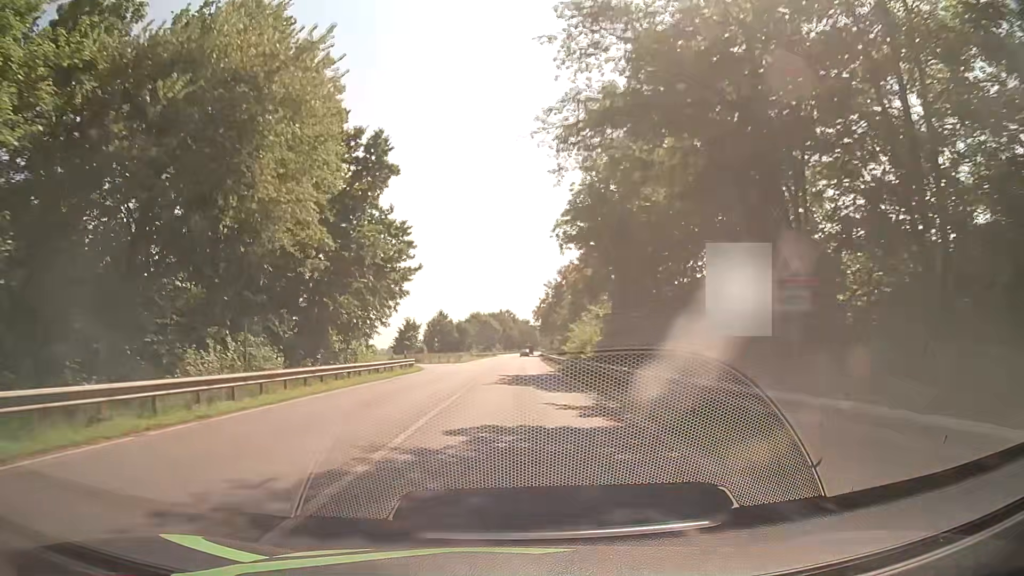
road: primary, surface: asphalt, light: Day
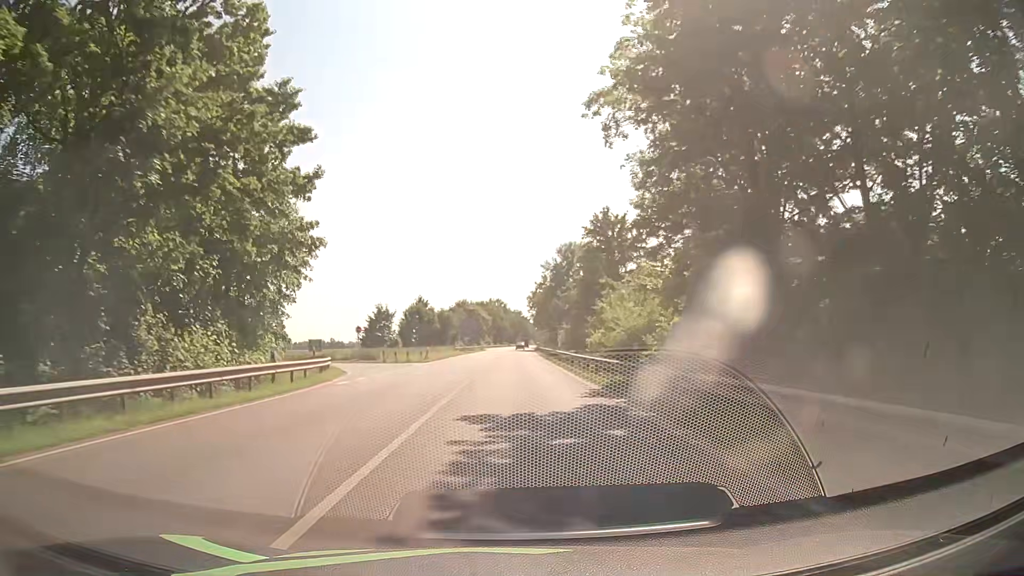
(+0.1, +23.3) m; +1°
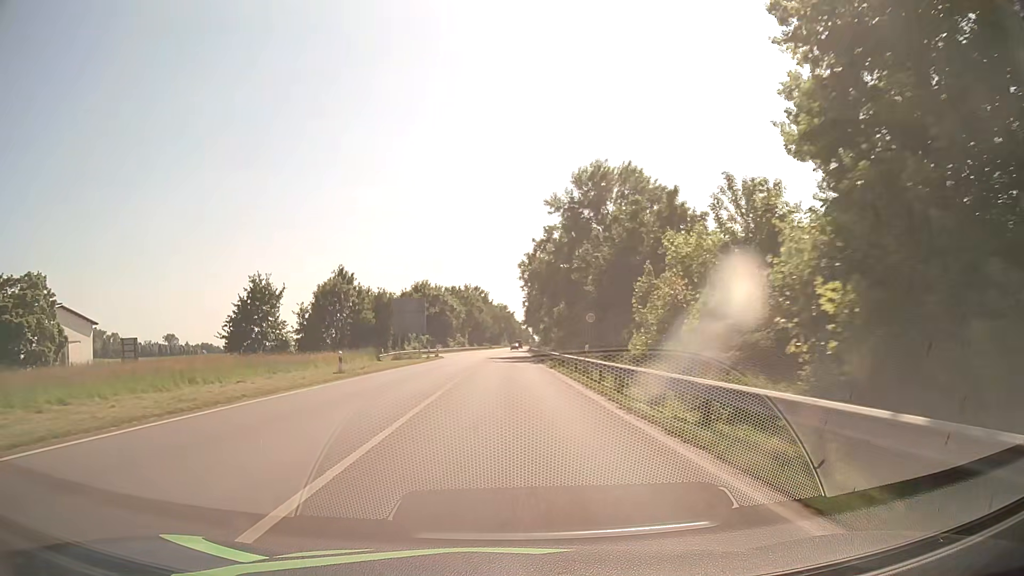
(+0.7, +56.5) m; +1°
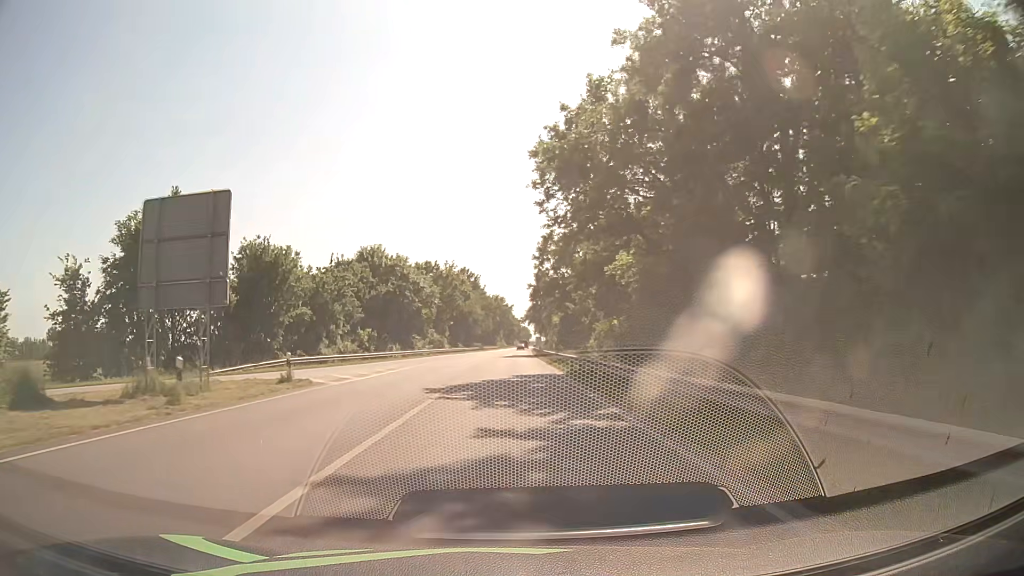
(+0.2, +44.5) m; 0°
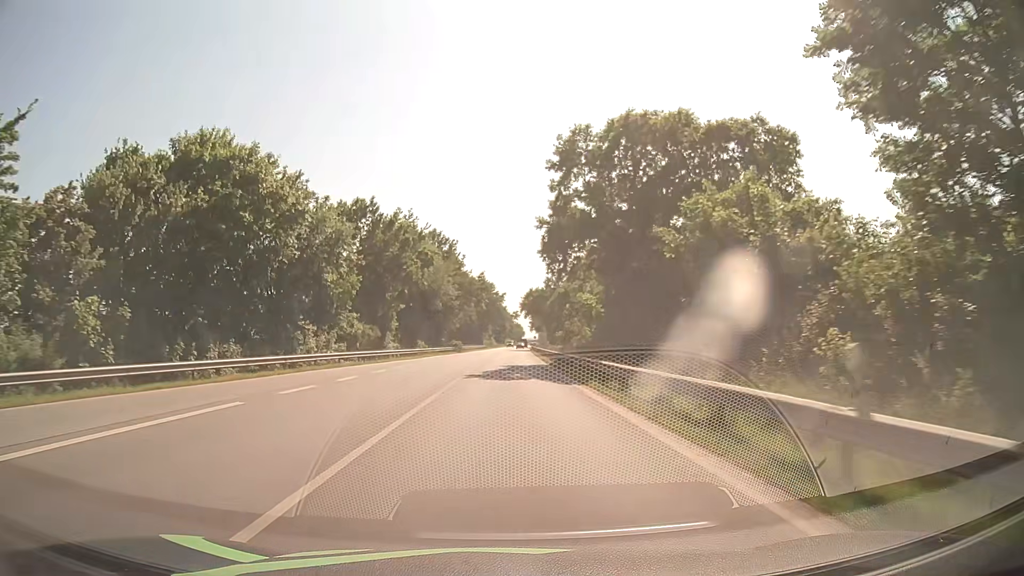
(+0.4, +44.5) m; +1°
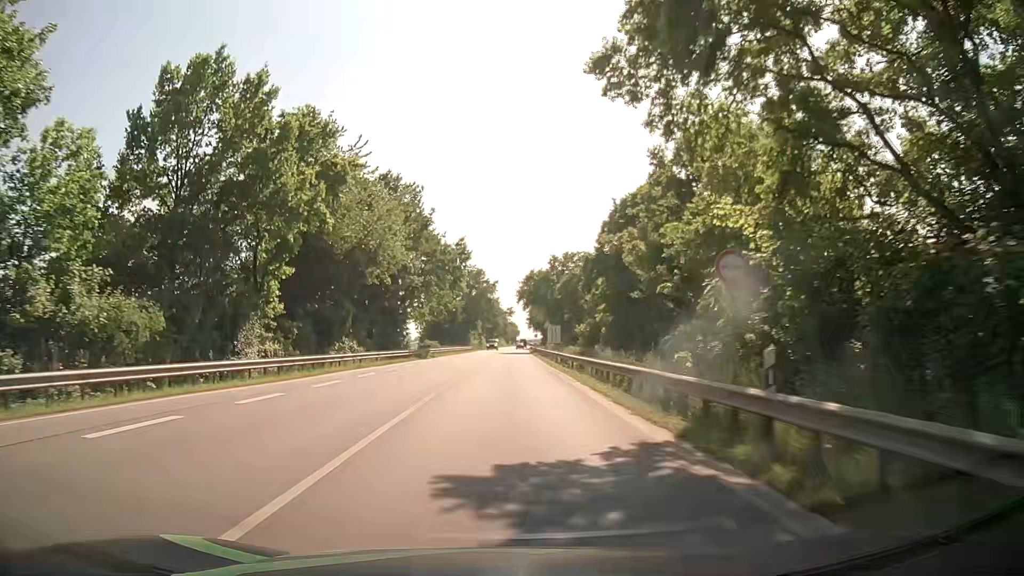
(+0.3, +32.8) m; 0°
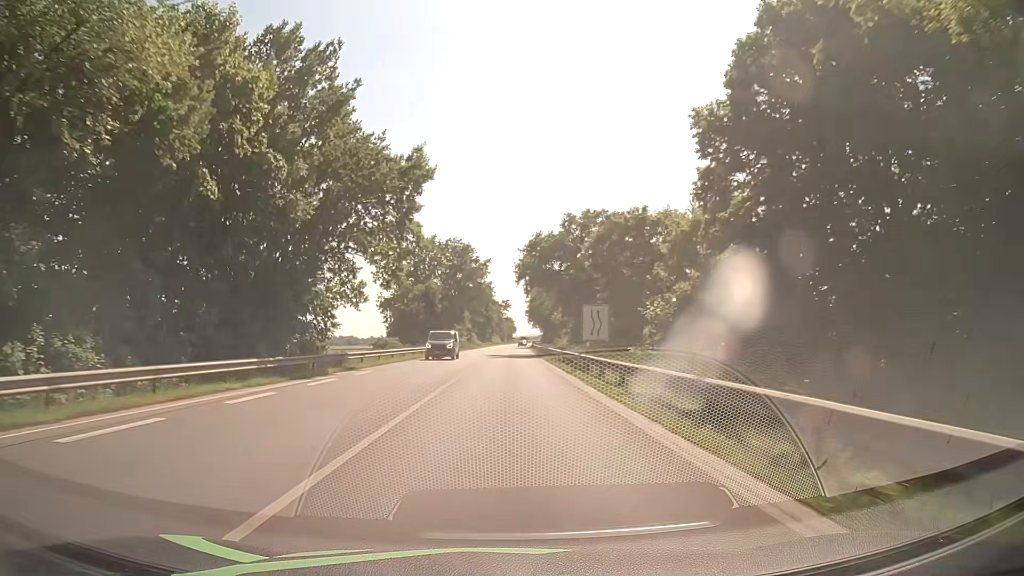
(+0.3, +30.6) m; +1°
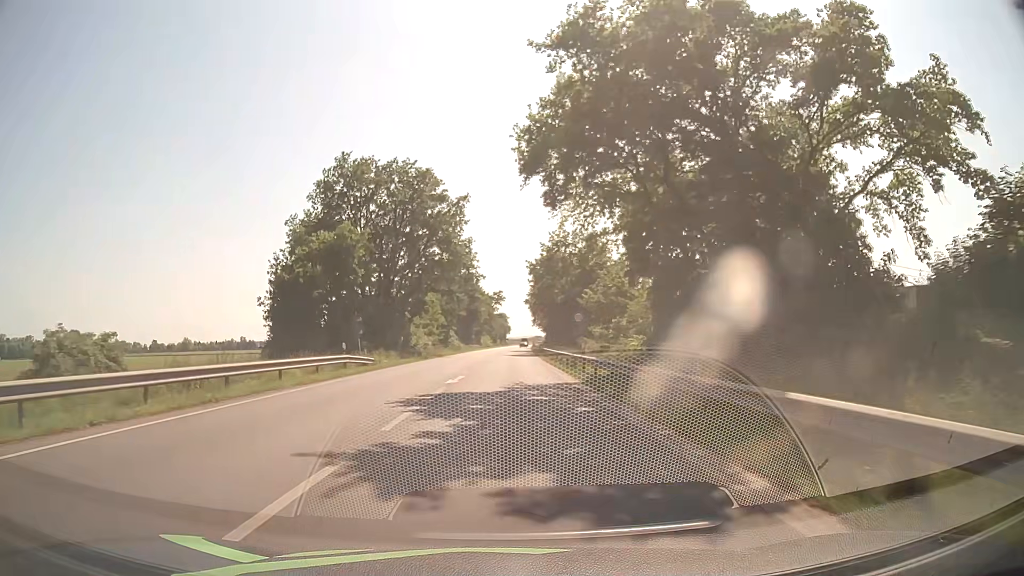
(+0.2, +45.7) m; +1°
(0, +10) (0, +20) (0, +30) (0, +40) (0, +50) (0, +60) (0, +70) (+1, +80) (+1, +90) (+1, +100) m
